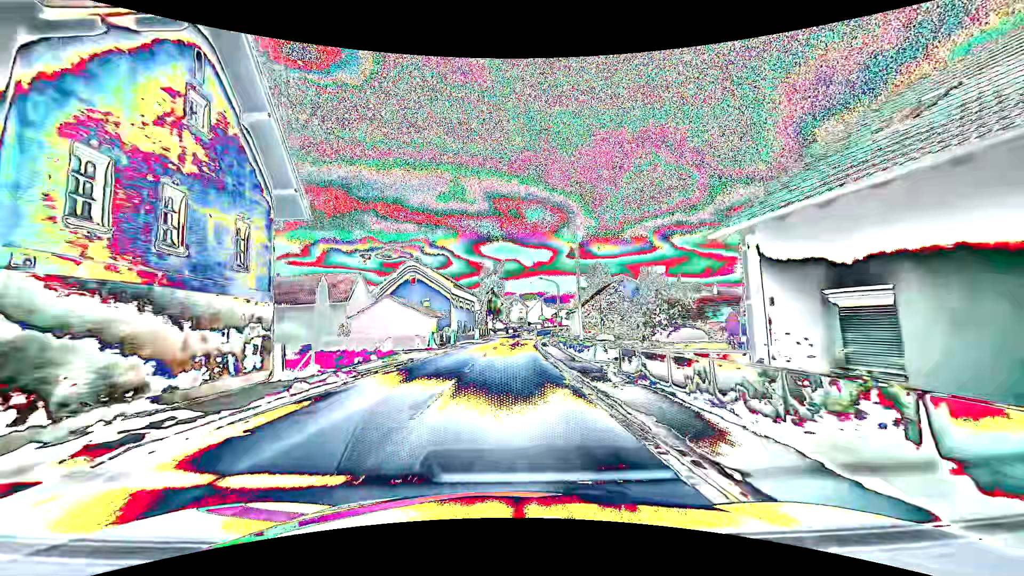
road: primary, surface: asphalt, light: Day
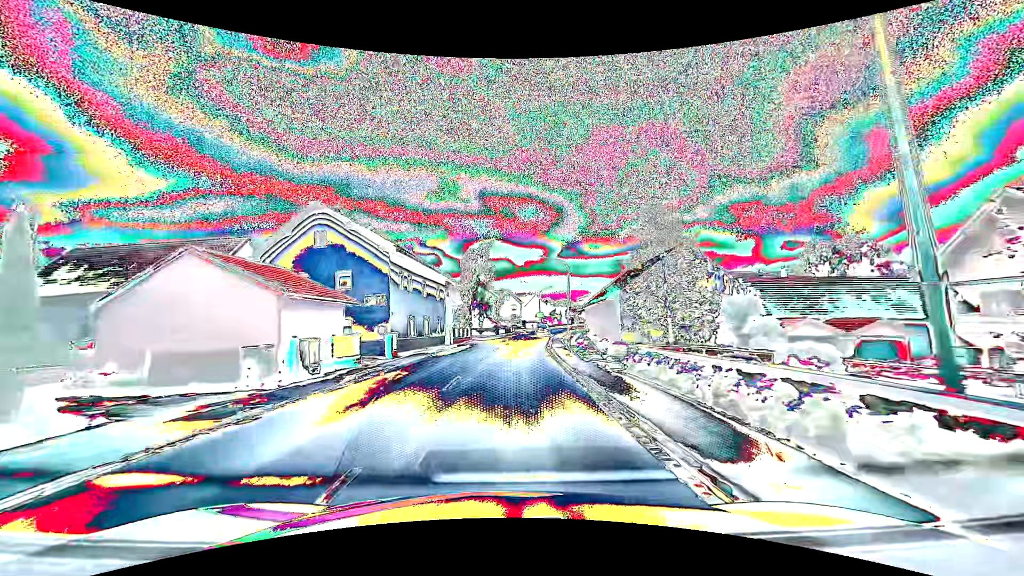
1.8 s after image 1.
(+0.1, +23.7) m; +1°
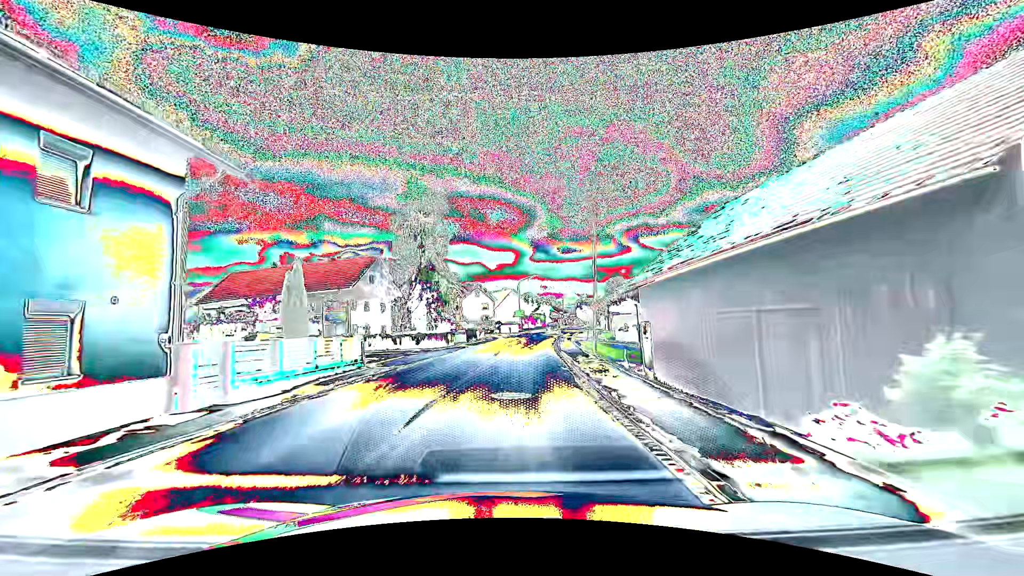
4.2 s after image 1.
(+0.8, +31.6) m; +3°
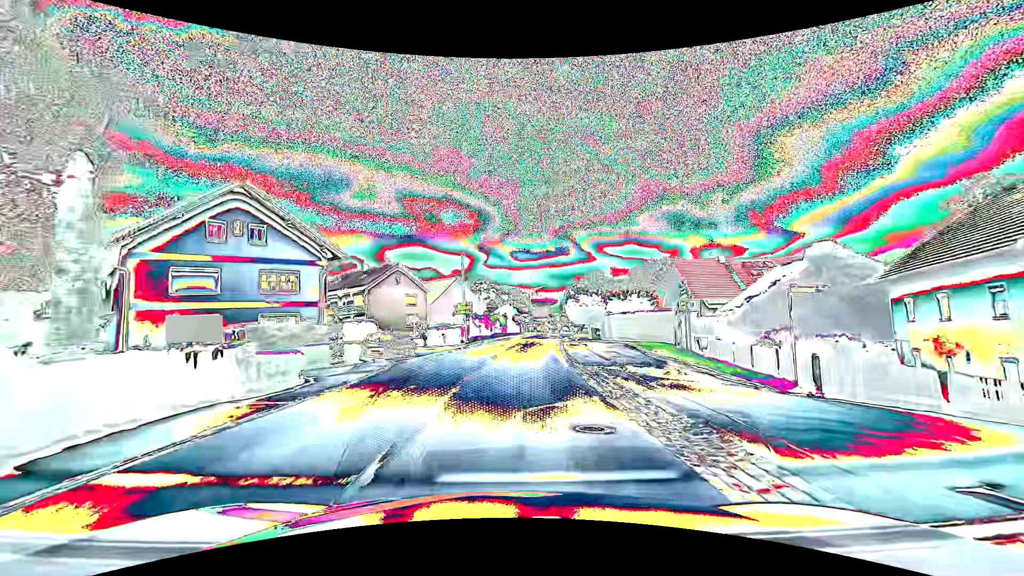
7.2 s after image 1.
(+1.6, +39.4) m; +5°
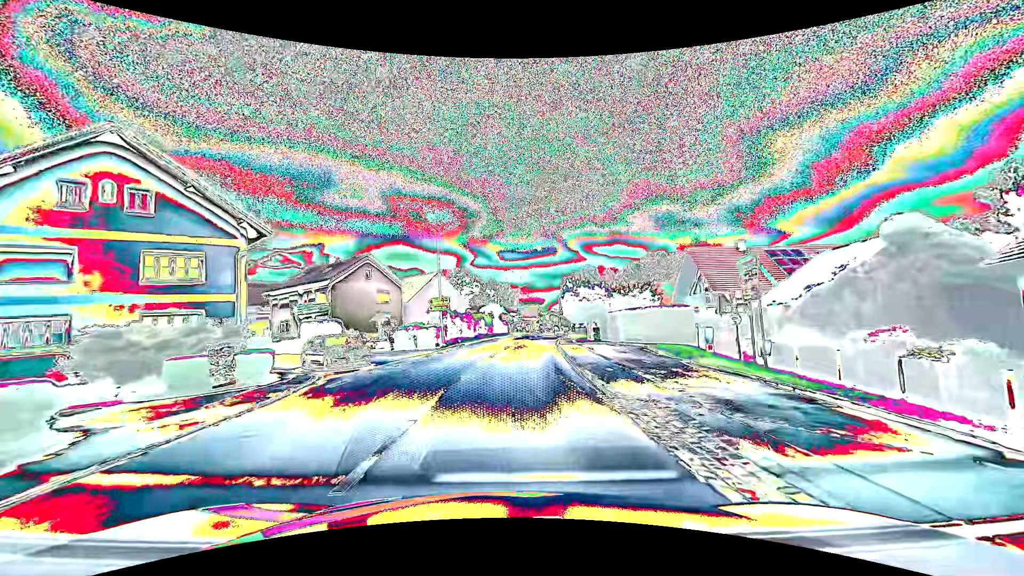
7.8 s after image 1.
(+0.1, +7.9) m; +2°
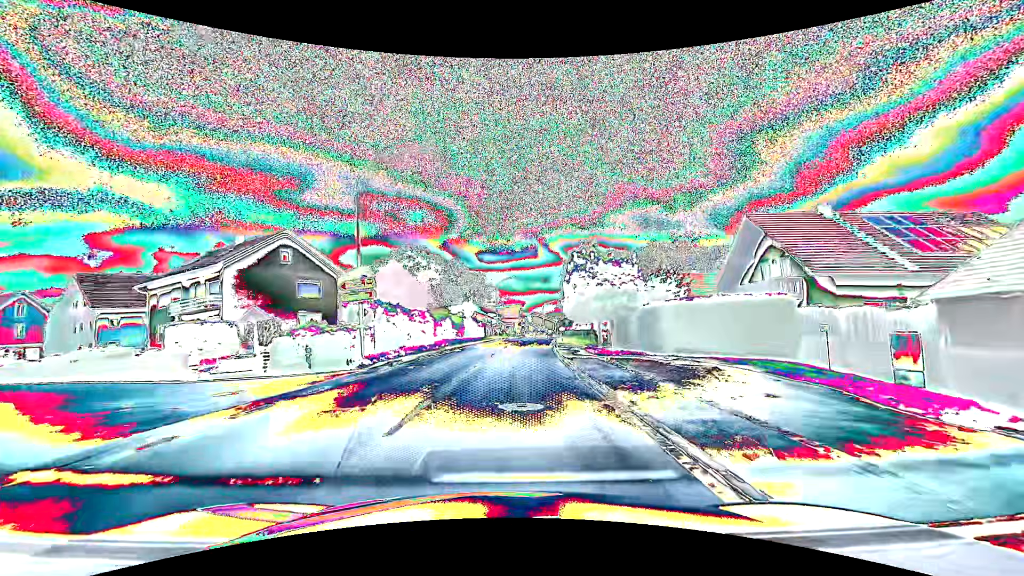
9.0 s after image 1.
(+0.3, +15.7) m; +2°
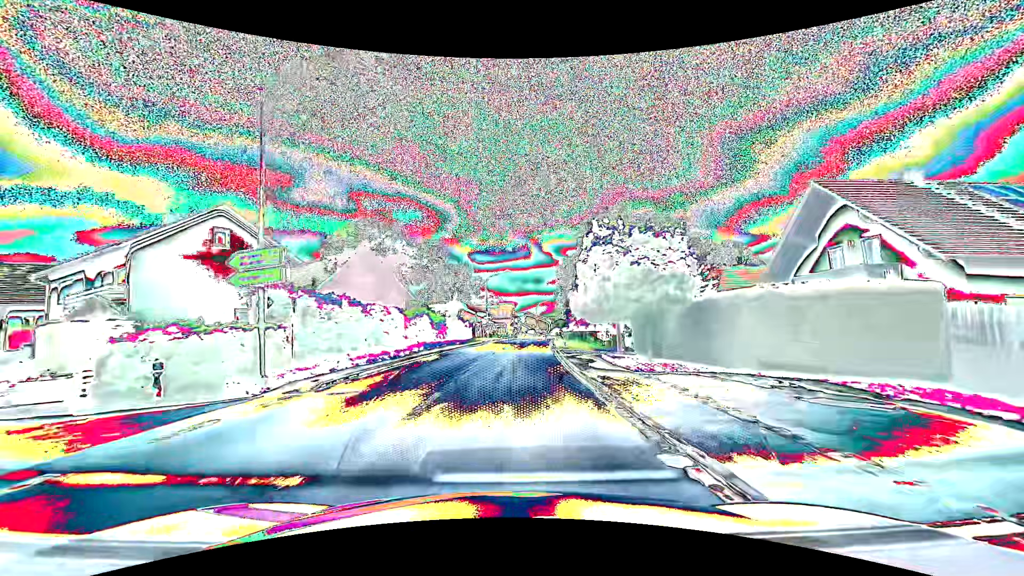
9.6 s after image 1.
(+0.1, +7.9) m; +1°
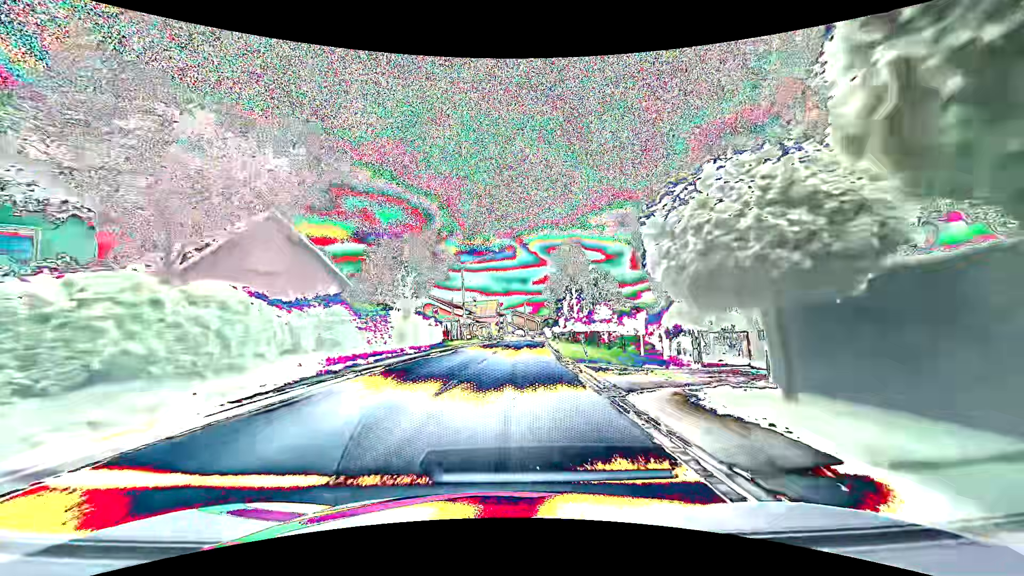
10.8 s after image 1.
(+0.3, +15.8) m; +2°
(0, +10) (0, +20) (+1, +30) (+1, +40) (+2, +50) (+3, +60) (+4, +70) (+5, +80) (+6, +90) (+8, +100) m
